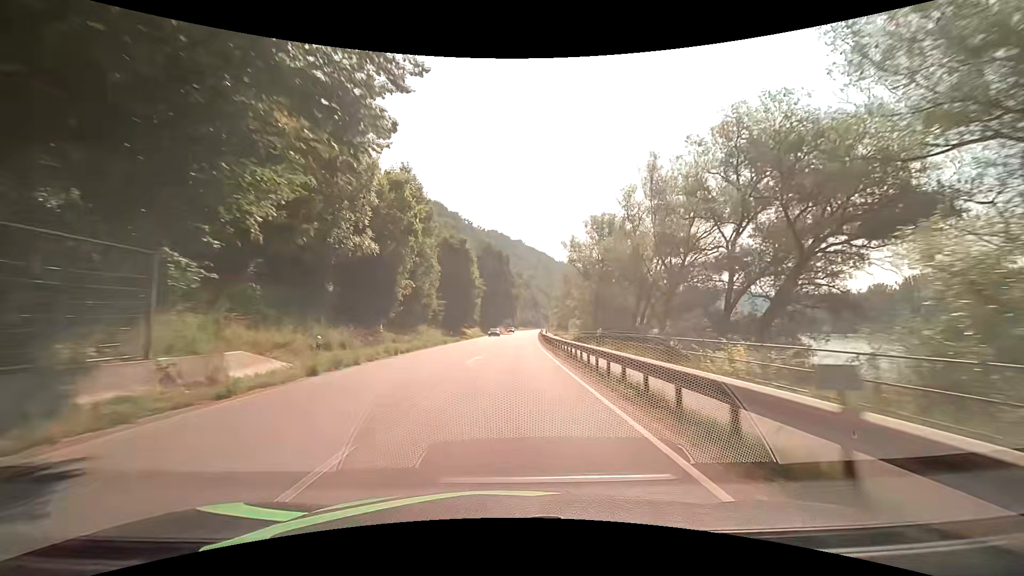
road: primary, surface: asphalt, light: Day
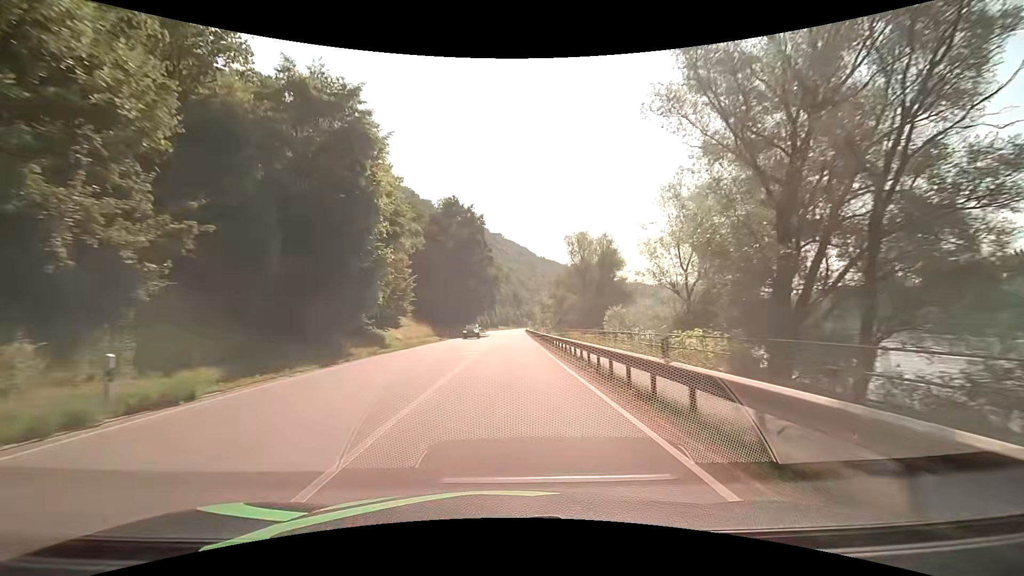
(+0.9, +42.9) m; +2°
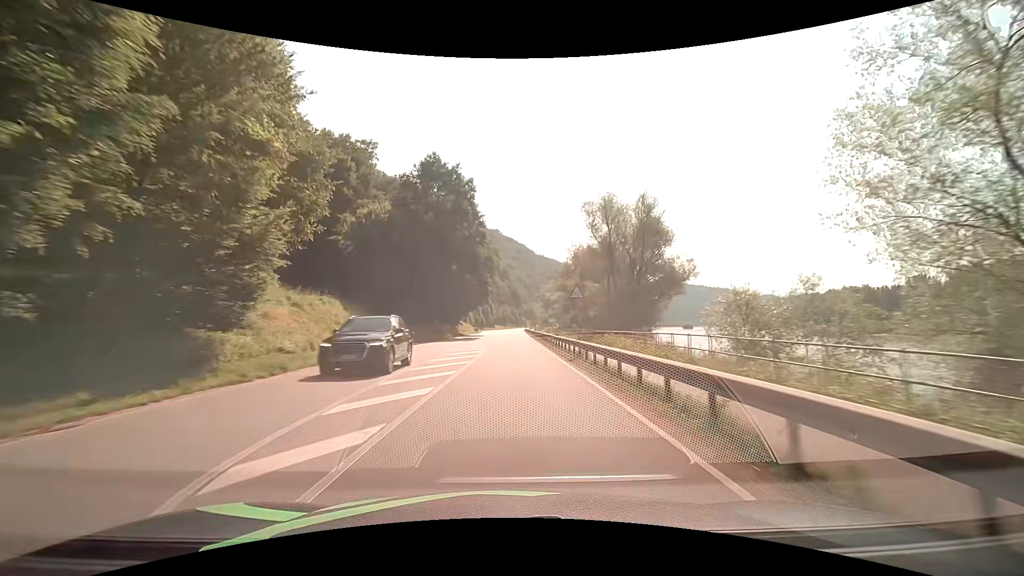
(+0.2, +20.5) m; +1°
